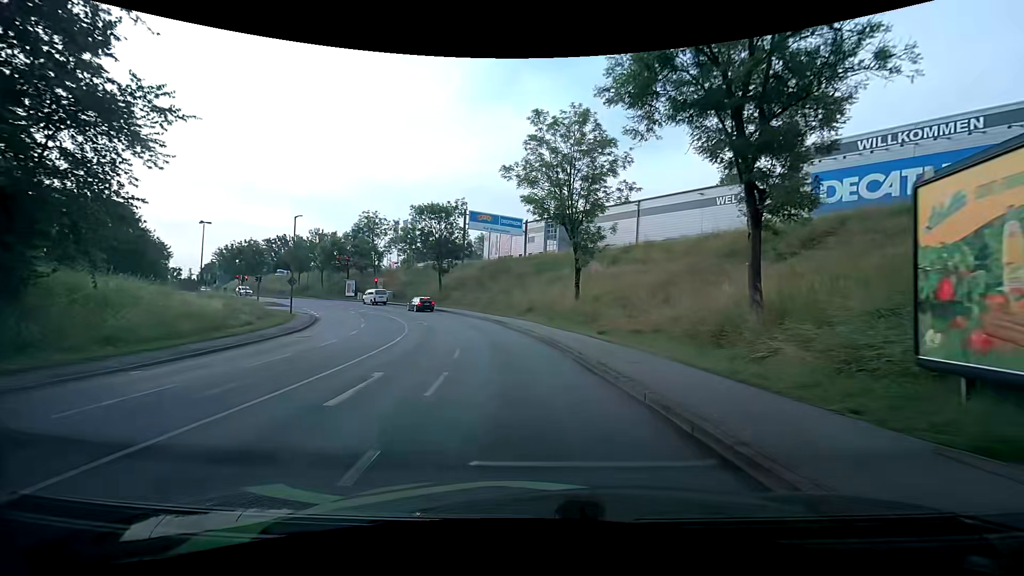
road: tertiary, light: Day
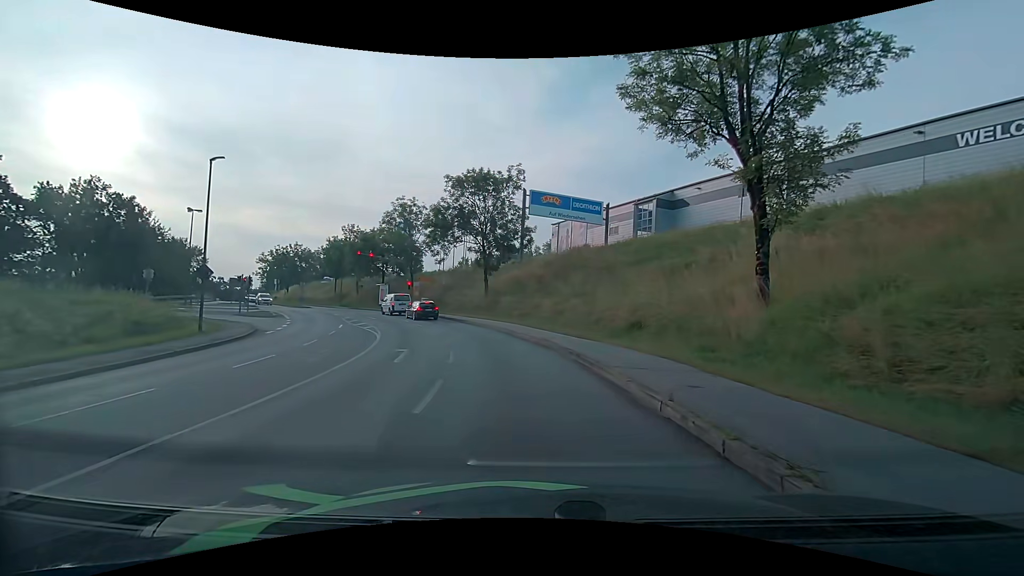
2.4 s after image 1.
(-1.3, +19.3) m; -8°
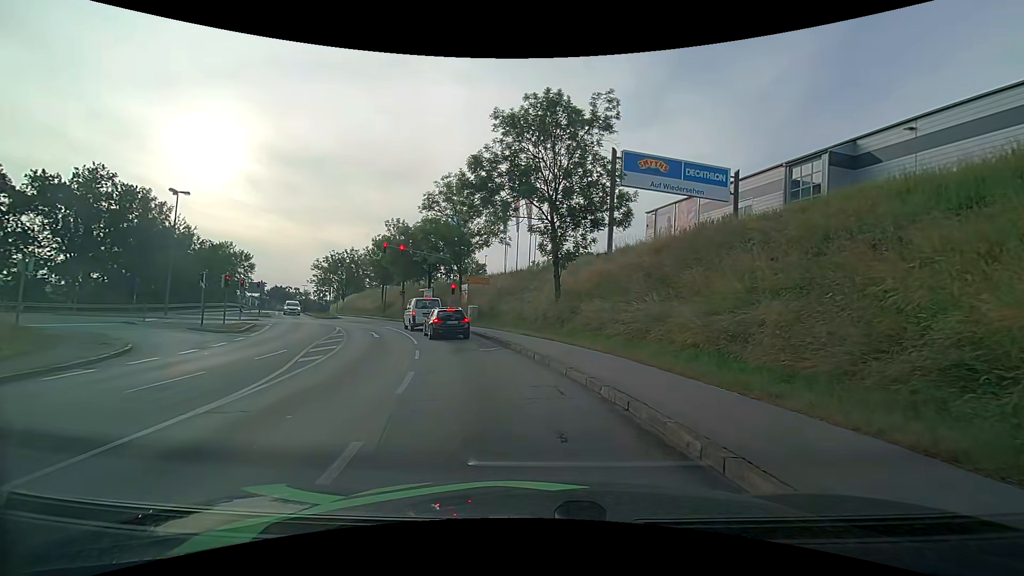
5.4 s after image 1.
(-1.1, +16.2) m; -8°
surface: asphalt
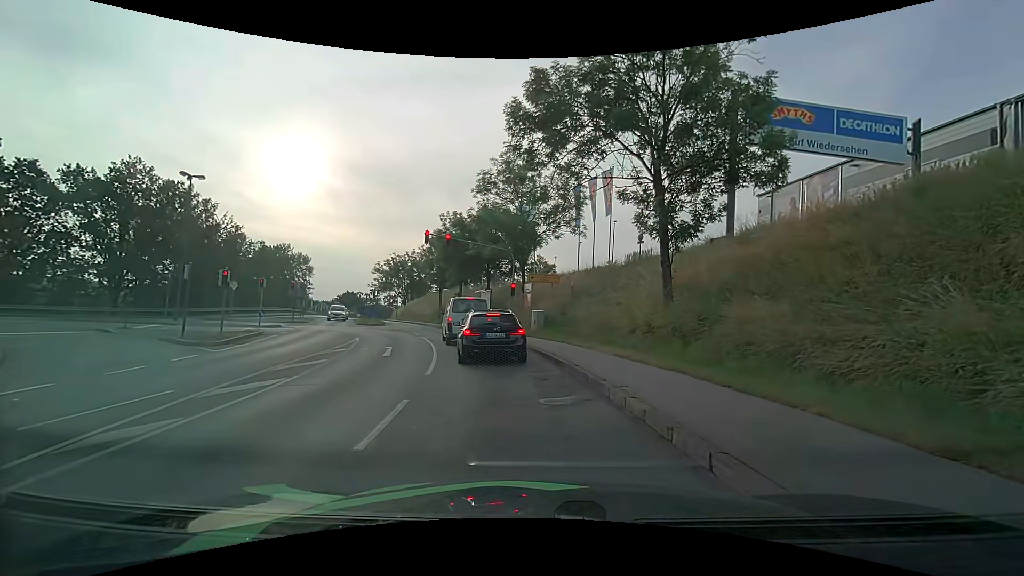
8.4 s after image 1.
(-0.8, +9.3) m; -9°
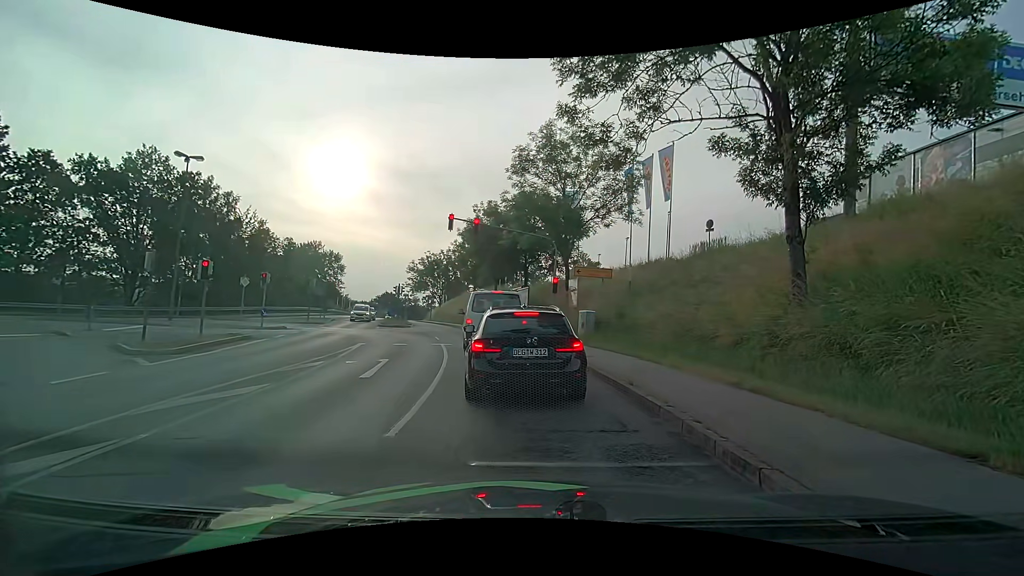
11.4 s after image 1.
(-0.2, +5.6) m; -5°
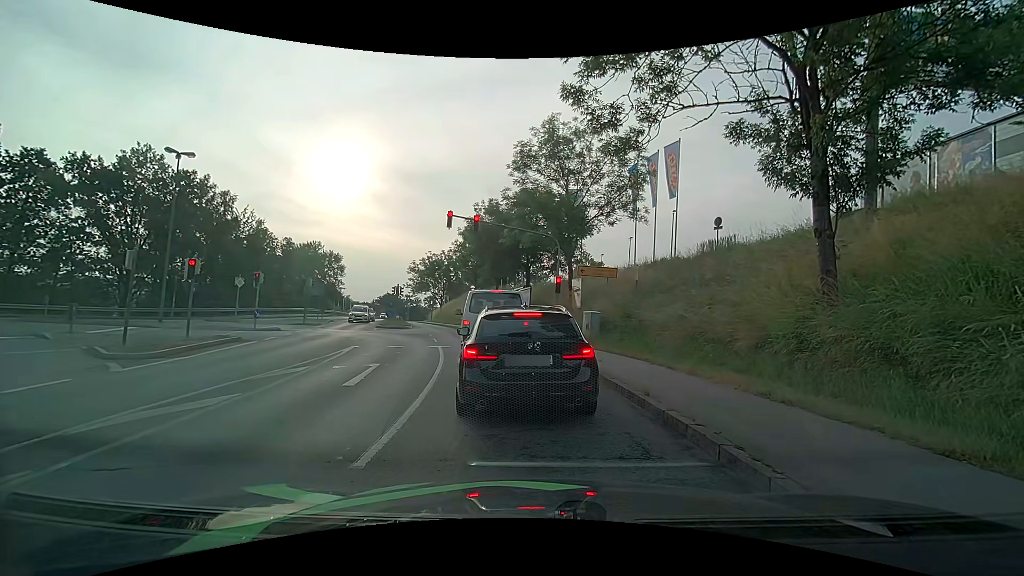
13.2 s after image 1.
(0.0, +1.0) m; 0°
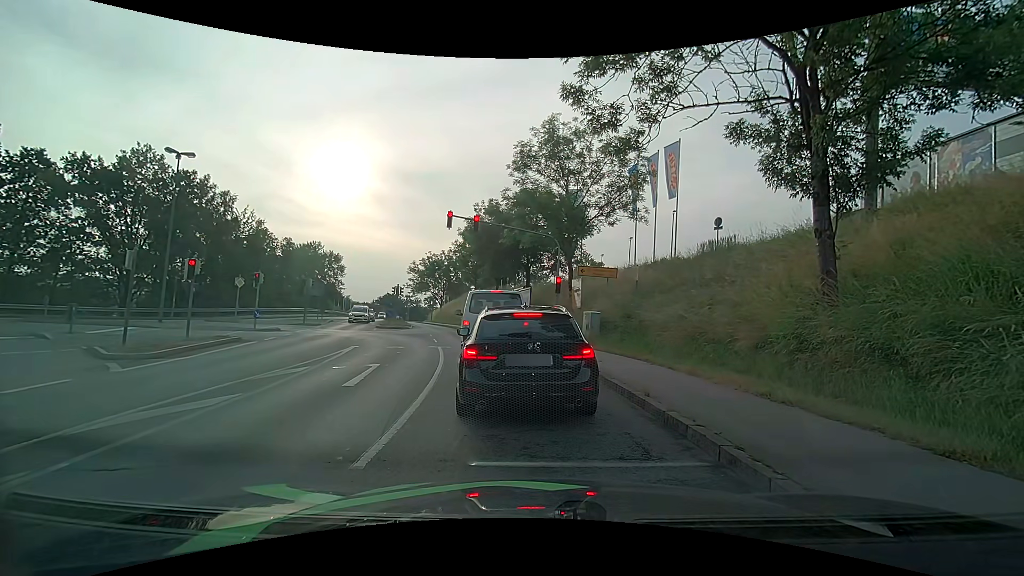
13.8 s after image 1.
(0.0, 0.0) m; 0°
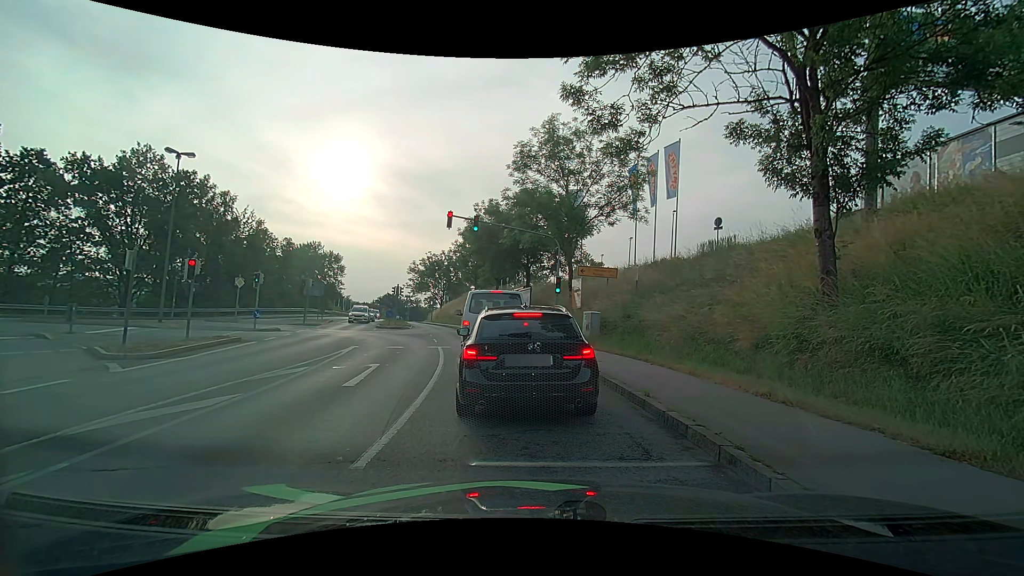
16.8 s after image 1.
(0.0, +0.1) m; 0°
(0, +10) (-2, +20) (-4, +30) (-6, +39) (-9, +49) (-12, +58) (-15, +68) (-18, +77) (-22, +87) (-25, +96) m
